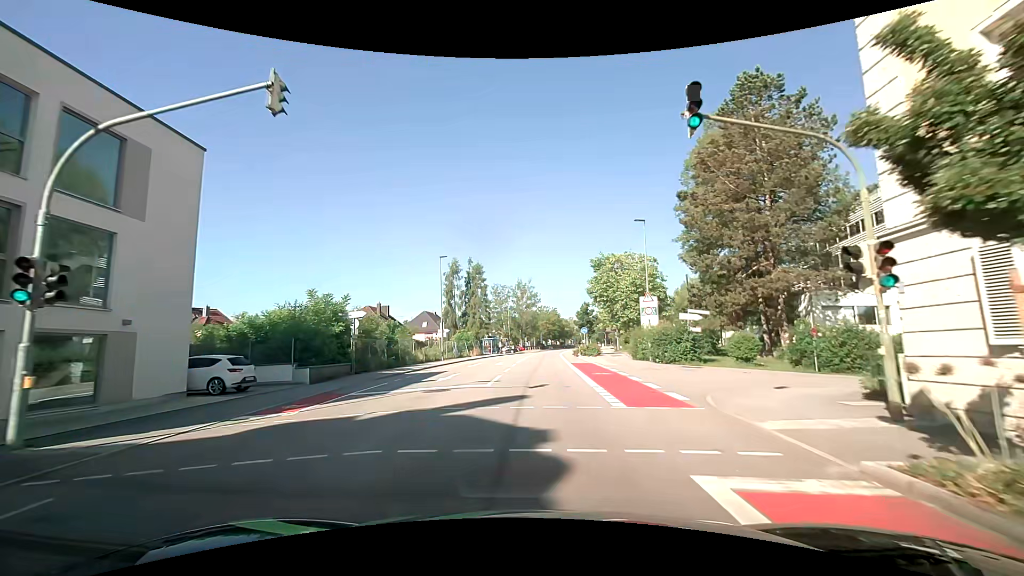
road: tertiary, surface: asphalt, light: Day
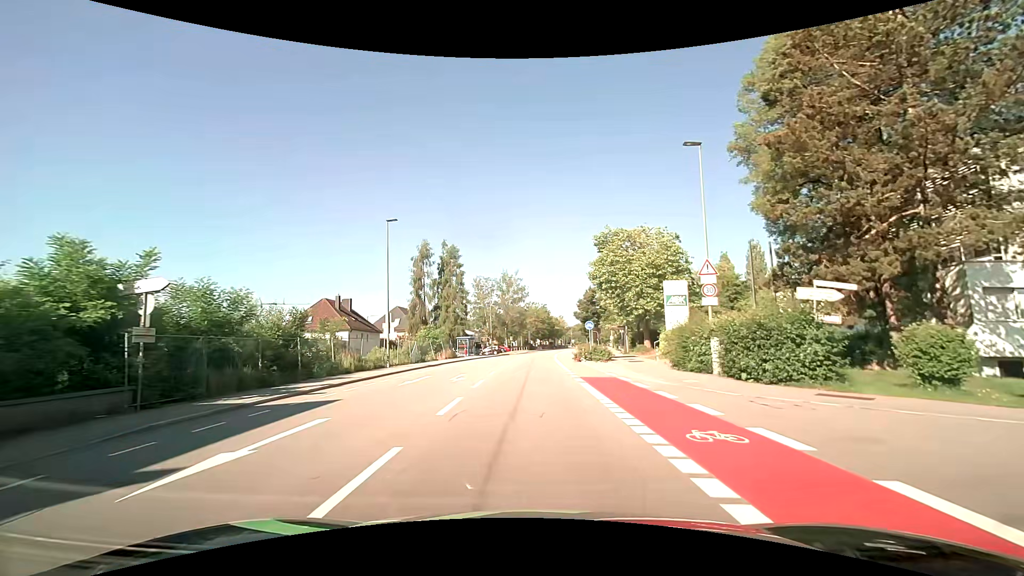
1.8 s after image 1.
(+0.3, +14.3) m; +2°
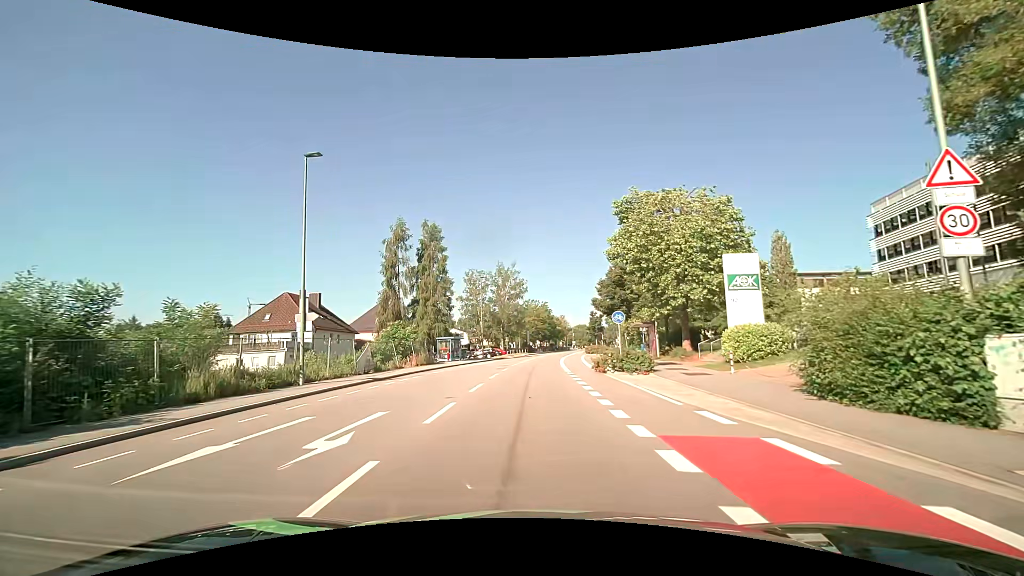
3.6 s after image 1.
(0.0, +12.6) m; 0°
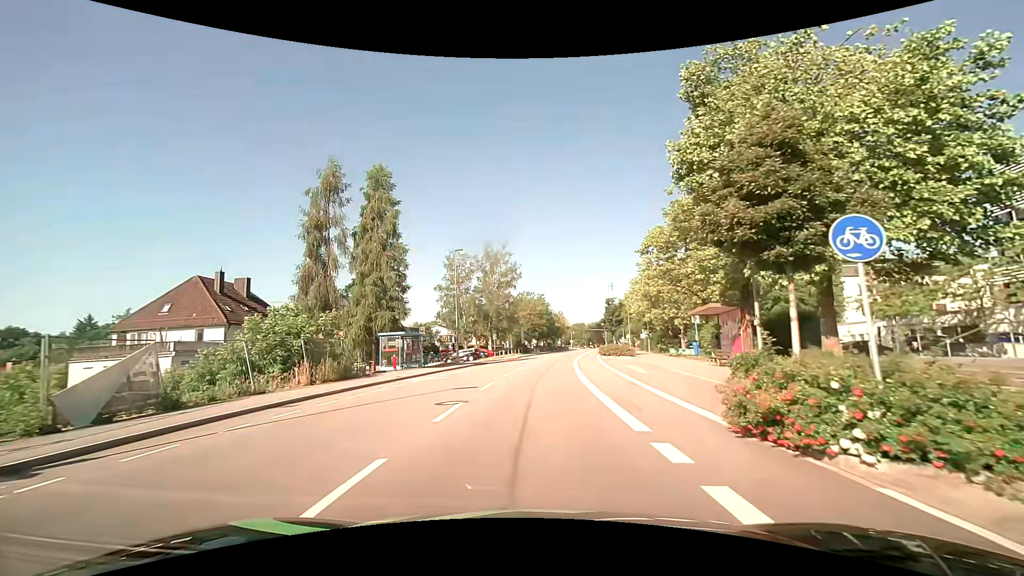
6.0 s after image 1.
(0.0, +17.9) m; +1°
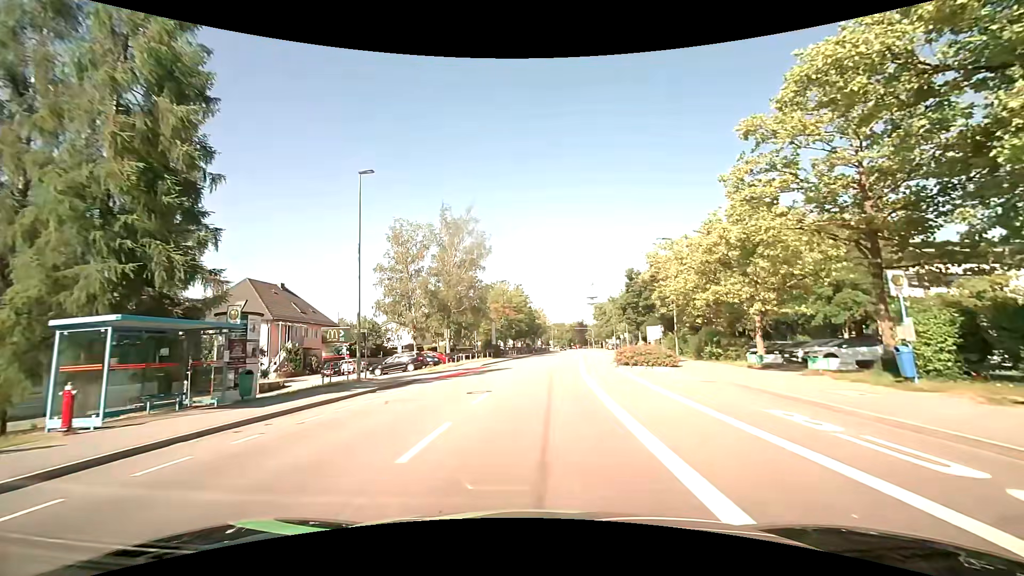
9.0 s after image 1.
(+0.2, +20.7) m; +2°
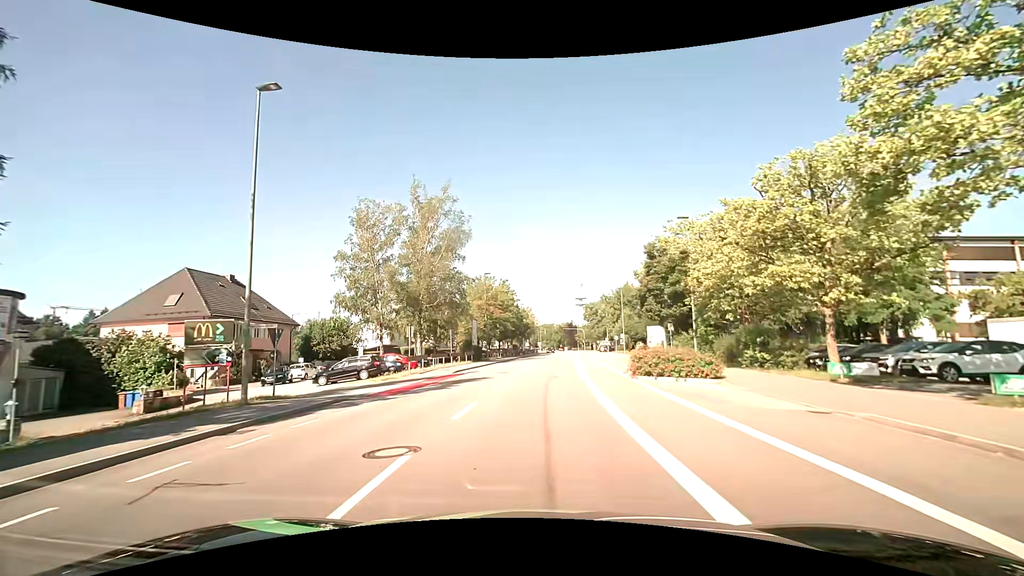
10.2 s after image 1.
(+0.1, +8.2) m; +1°
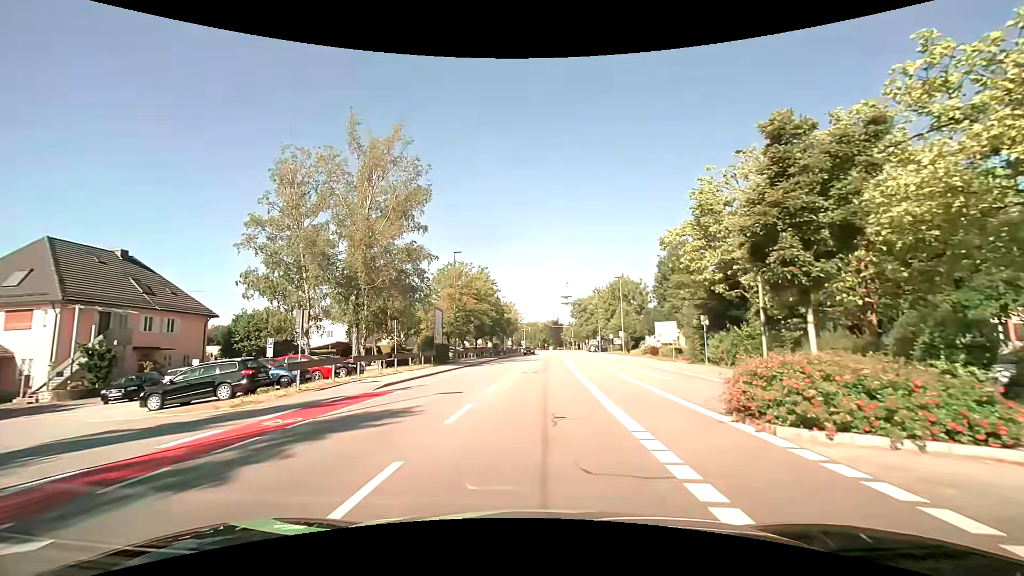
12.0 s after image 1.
(+0.3, +12.7) m; +1°
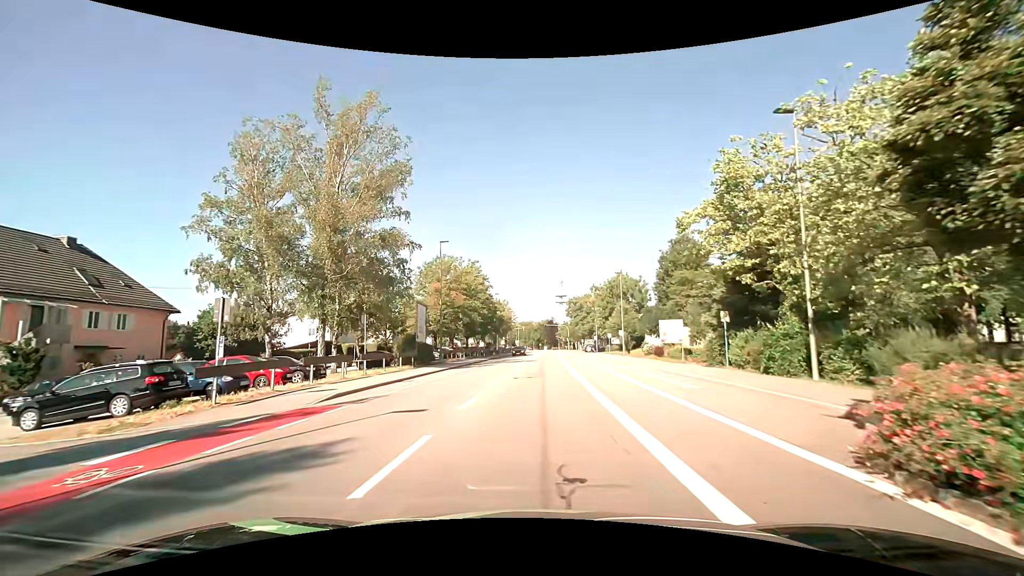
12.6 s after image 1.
(+0.1, +4.4) m; +1°
(0, +10) (0, +20) (+1, +30) (+1, +40) (+1, +50) (+2, +60) (+2, +70) (+3, +80) (+3, +90) (+3, +100) m
